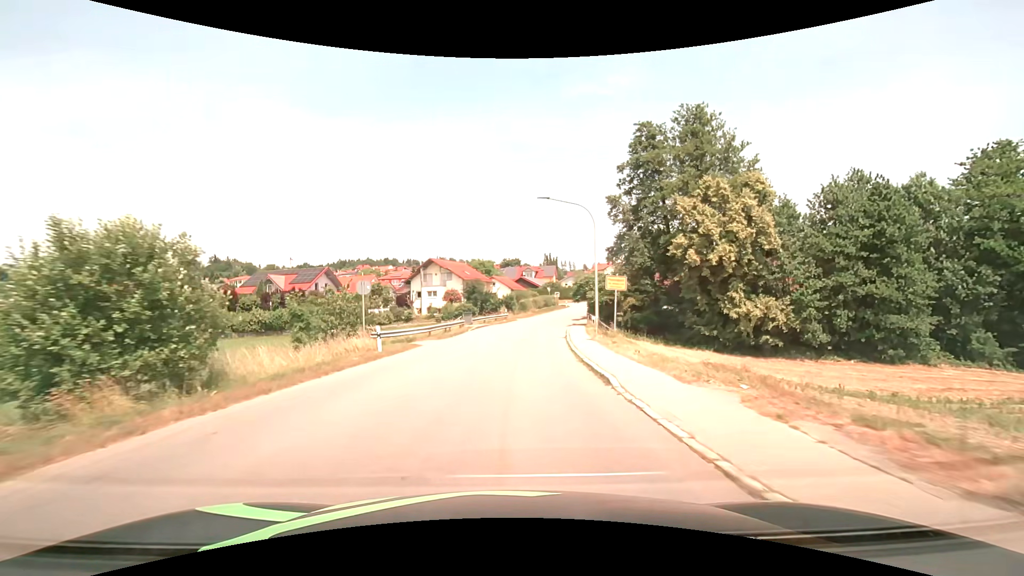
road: tertiary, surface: asphalt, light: Day
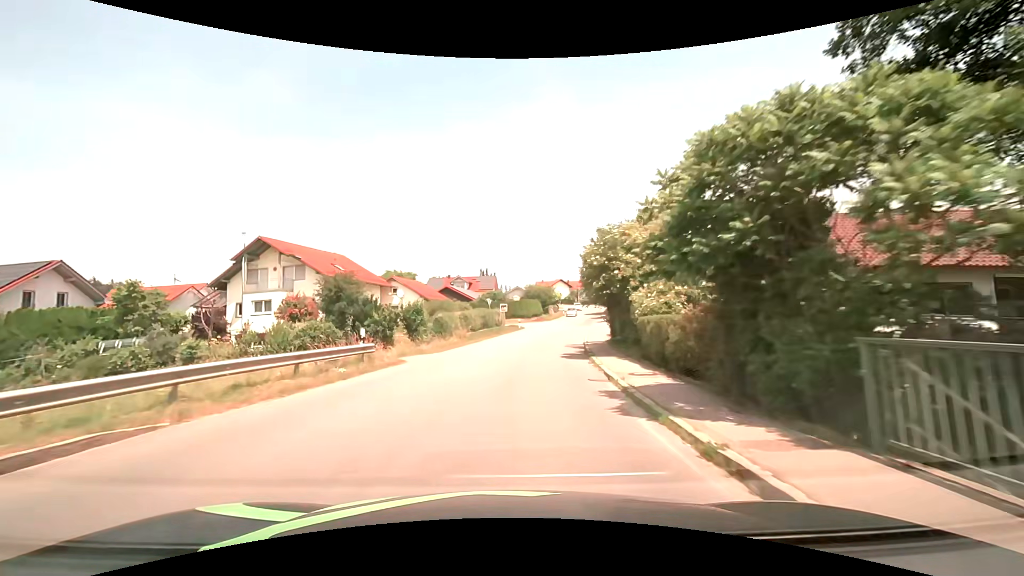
(+2.3, +37.5) m; +7°
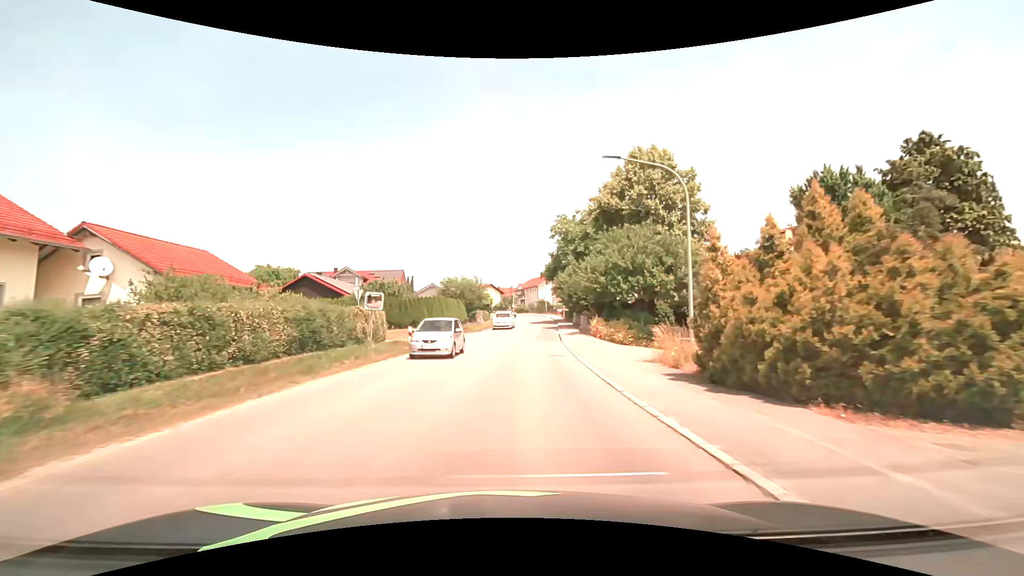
(+2.1, +29.6) m; +8°
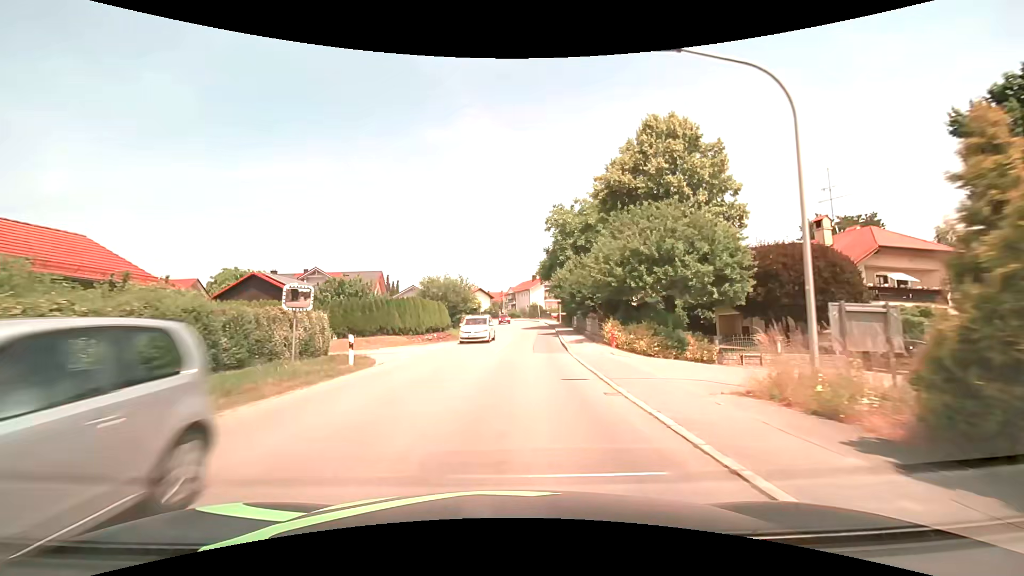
(+0.1, +7.4) m; +1°
(0, +10) (0, +20) (+1, +30) (+1, +40) (+2, +50) (+3, +60) (+3, +70) (+3, +80) (+2, +90) (0, +100) m
